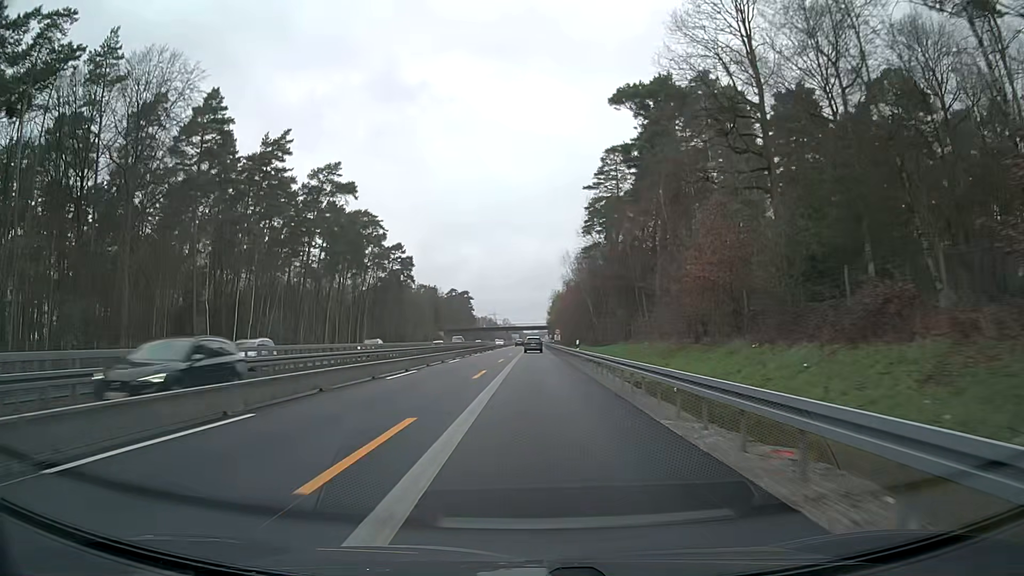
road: motorway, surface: asphalt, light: Day
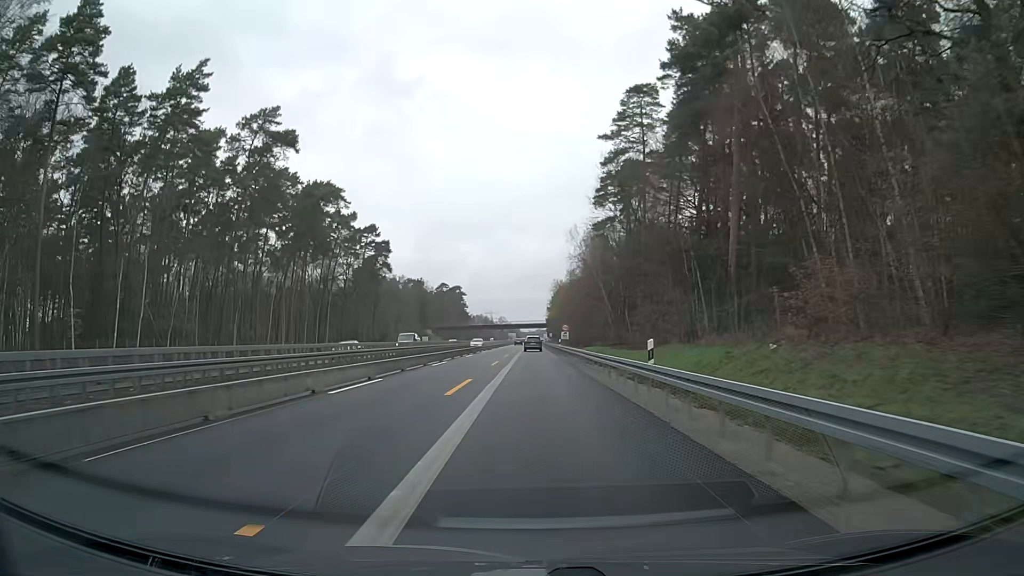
(-0.1, +25.0) m; 0°
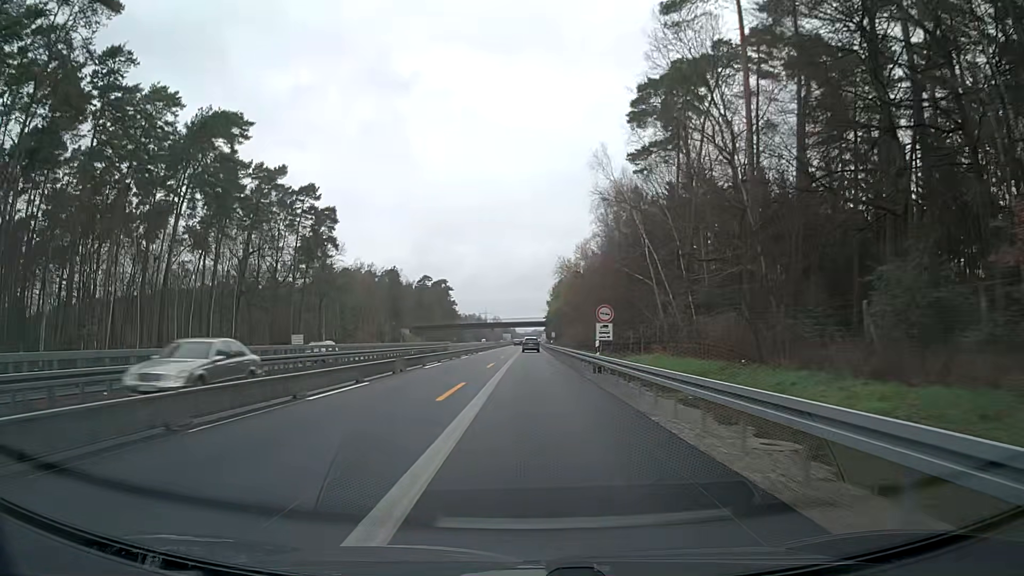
(+0.1, +37.5) m; 0°
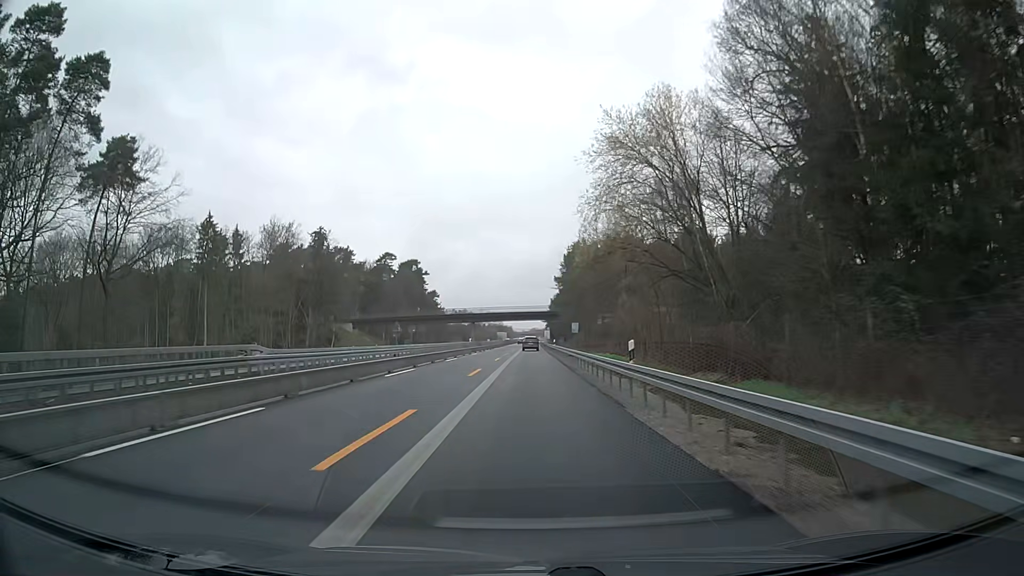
(+0.7, +62.4) m; 0°
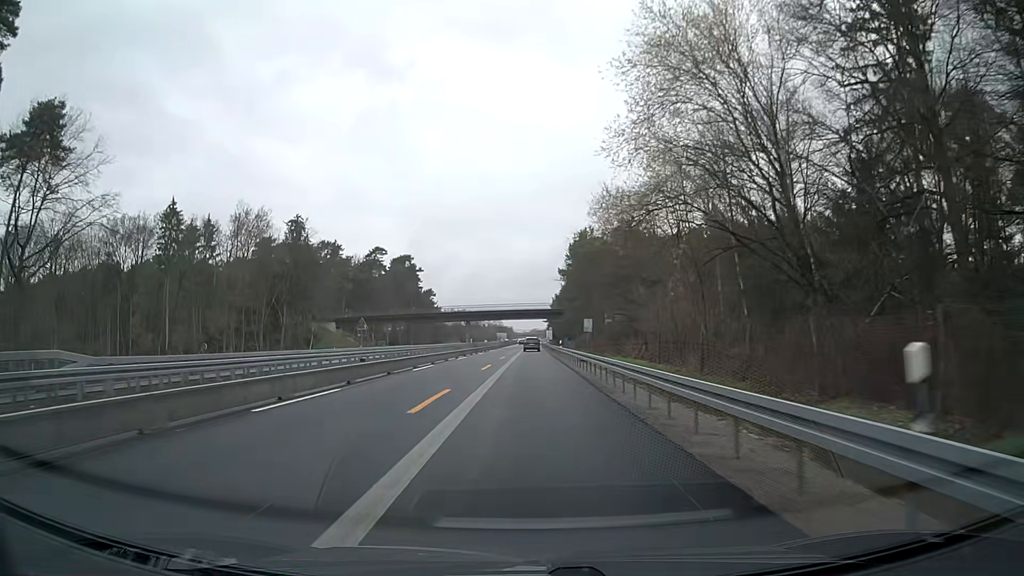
(0.0, +12.5) m; 0°
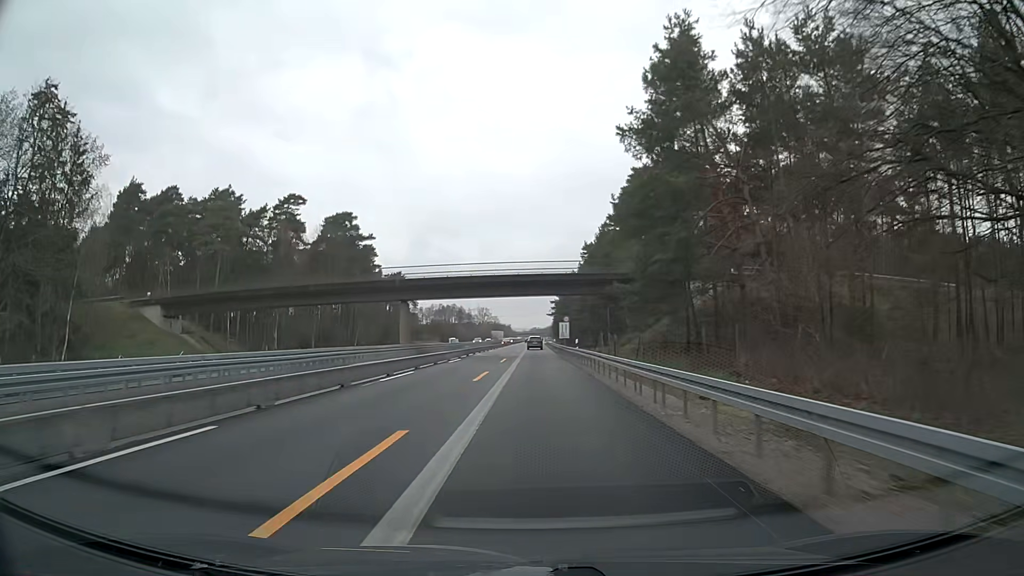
(-0.1, +62.5) m; 0°
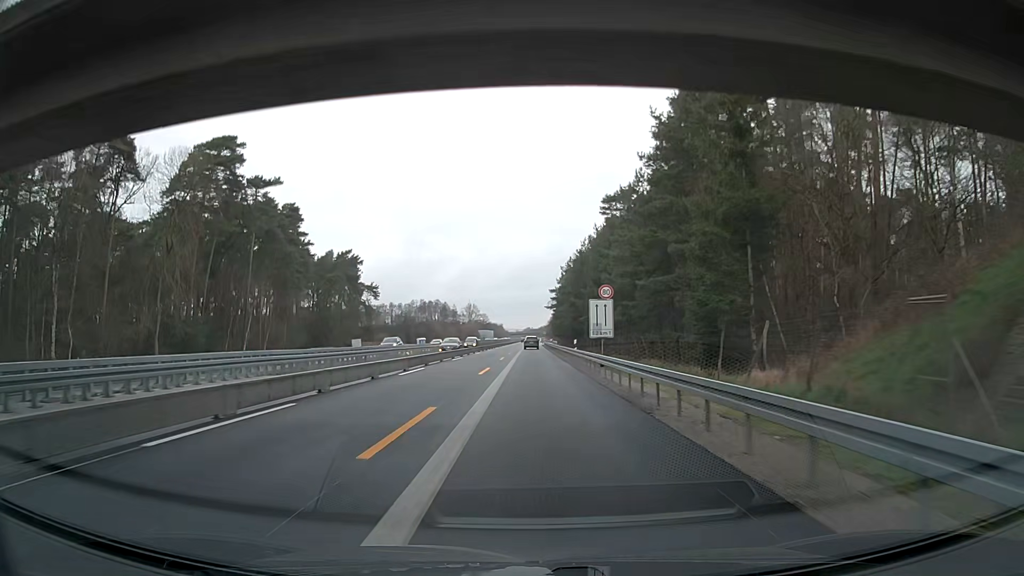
(+0.3, +50.1) m; +1°
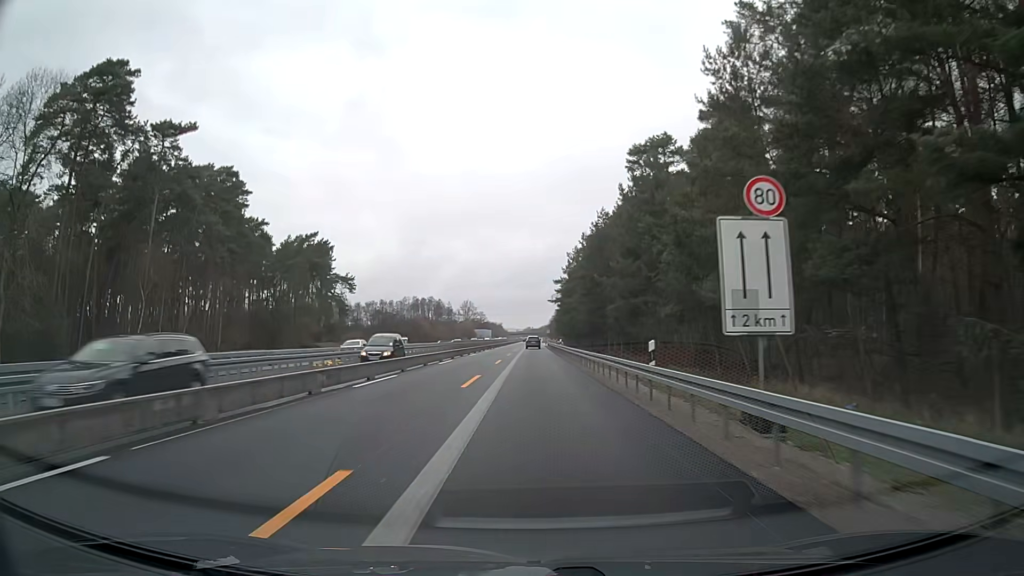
(0.0, +25.0) m; 0°
(0, +10) (0, +20) (0, +30) (0, +40) (0, +50) (0, +60) (0, +70) (0, +80) (0, +90) (0, +100) m
